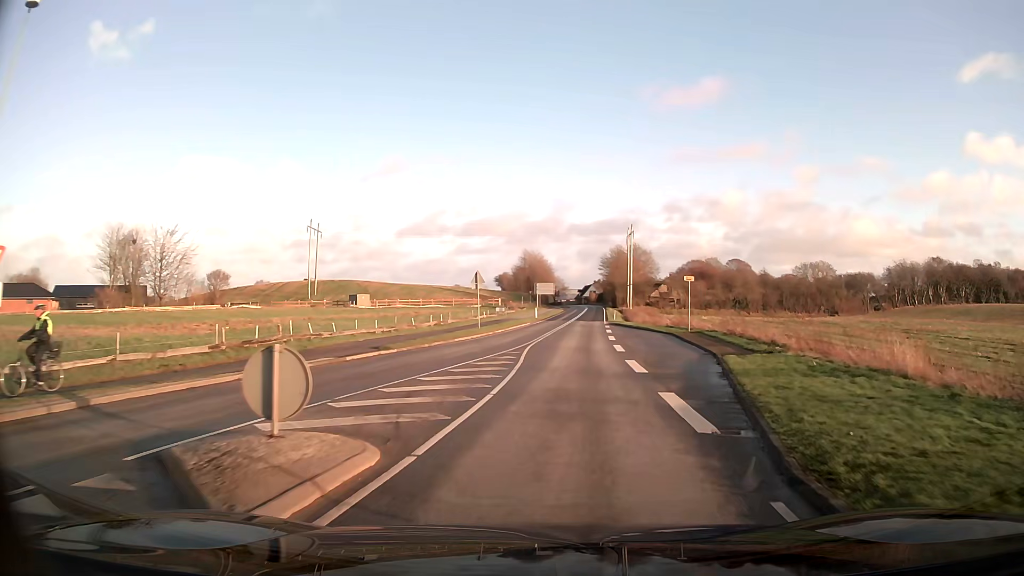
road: tertiary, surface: asphalt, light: Day
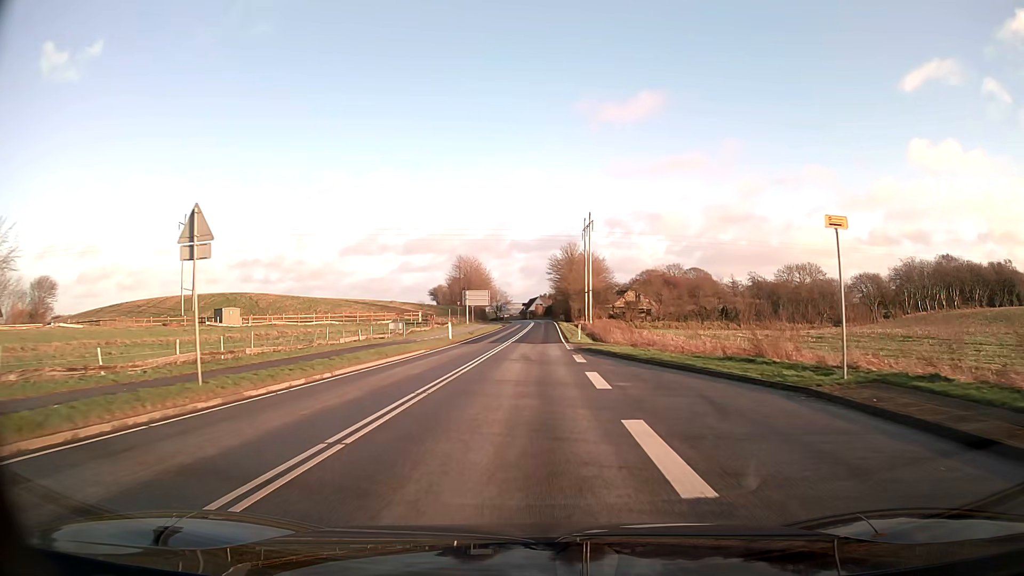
(+1.7, +27.5) m; +4°
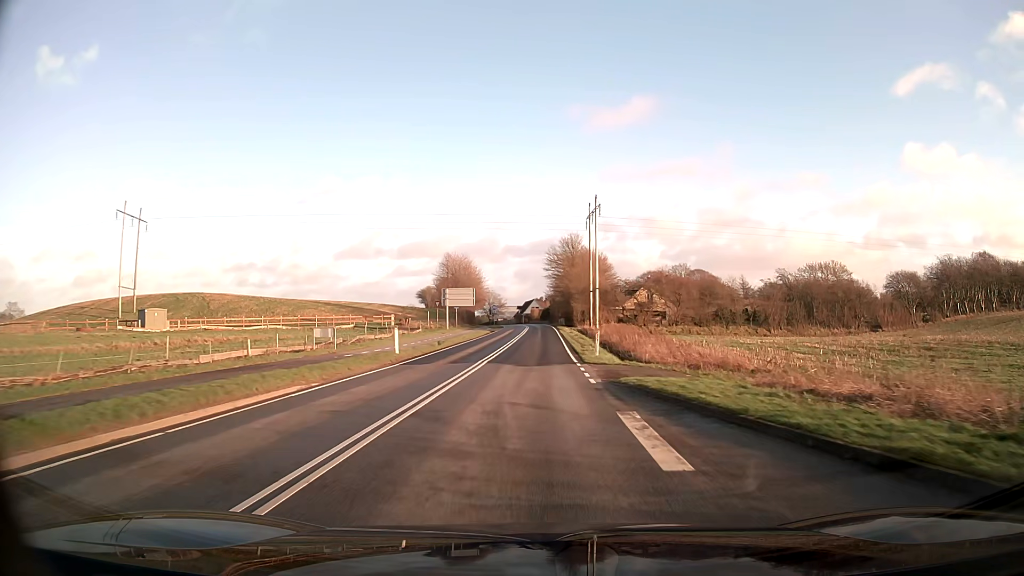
(+0.1, +15.2) m; 0°
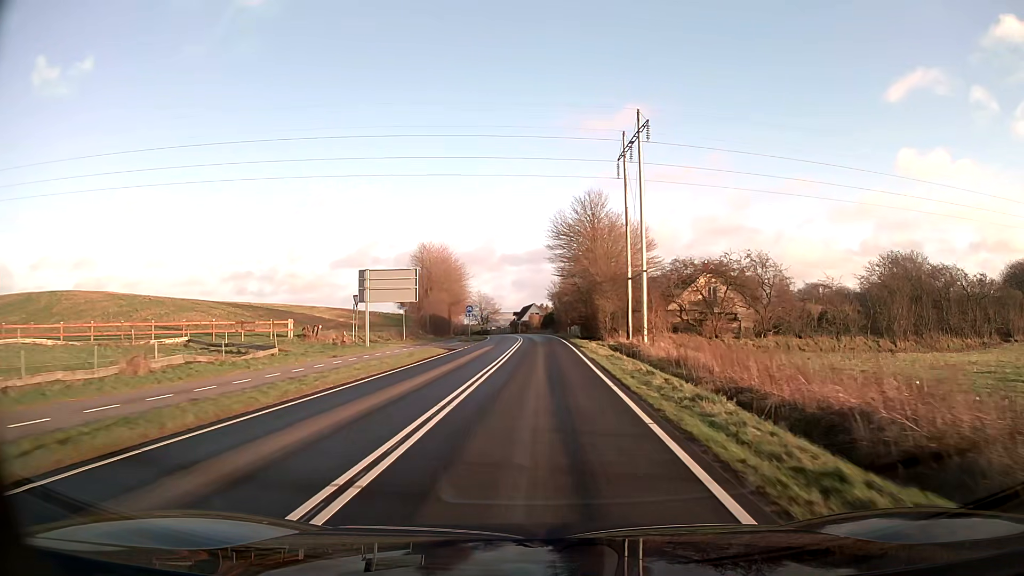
(0.0, +32.7) m; 0°
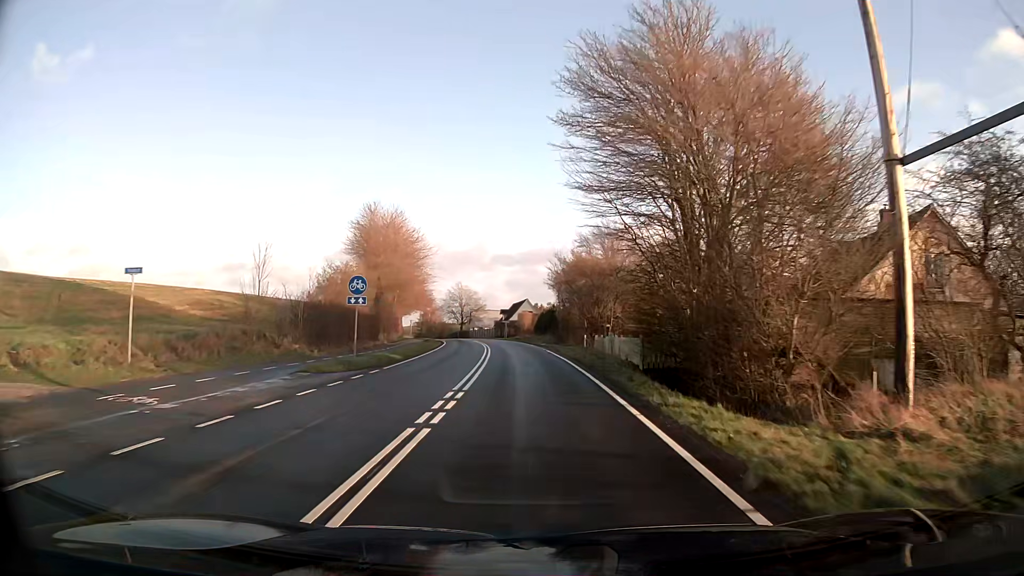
(+0.1, +35.0) m; 0°
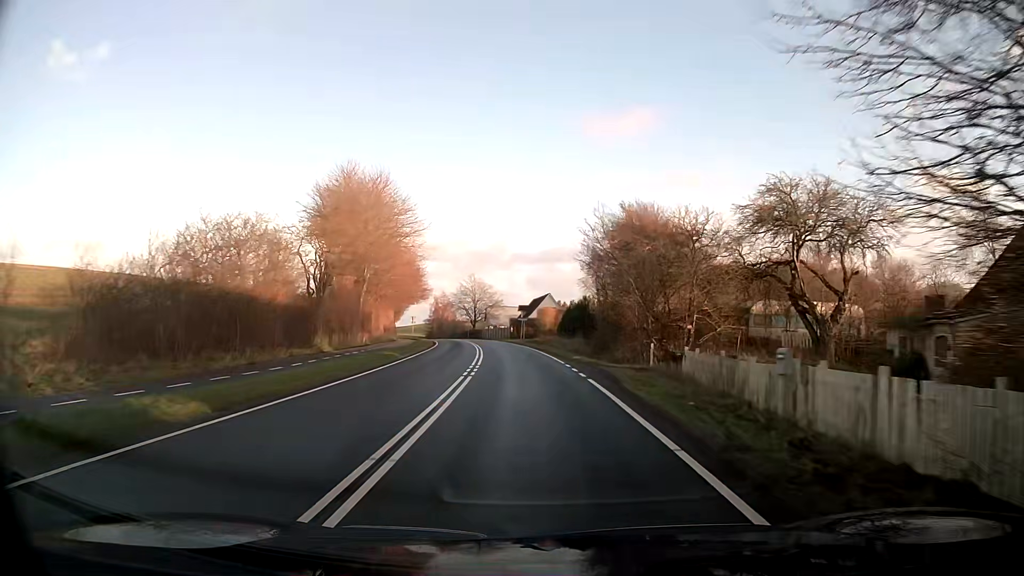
(-0.1, +18.2) m; -2°
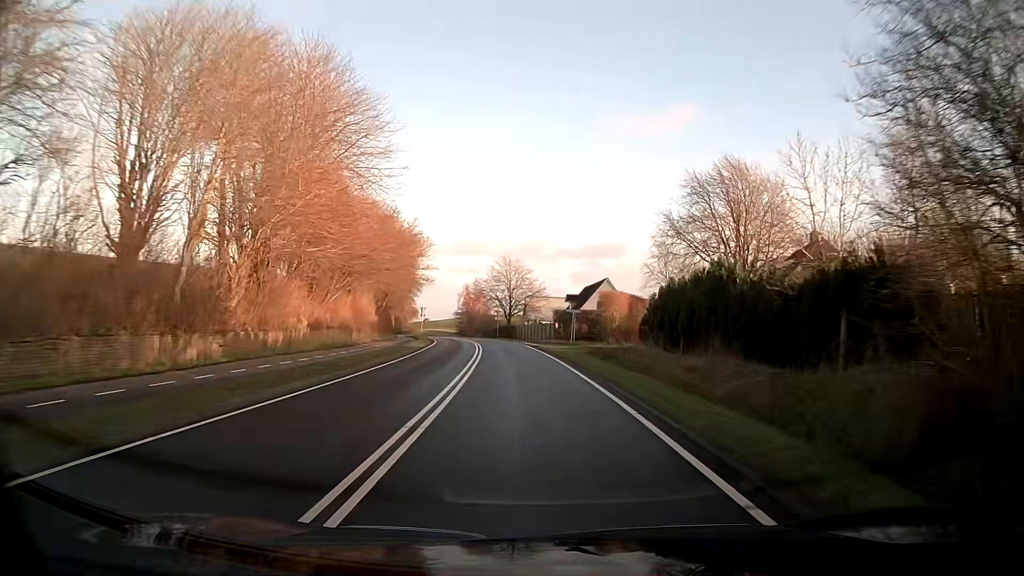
(-0.8, +28.0) m; -3°
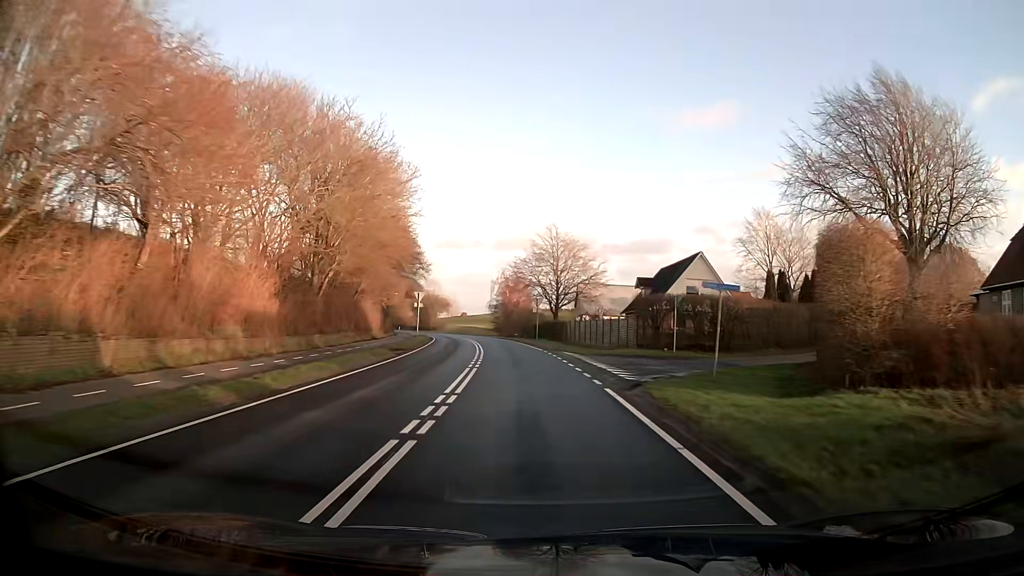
(-1.1, +28.1) m; -4°
(0, +10) (0, +20) (-1, +30) (-2, +40) (-3, +50) (-4, +60) (-6, +70) (-8, +79) (-10, +89) (-12, +99) m
